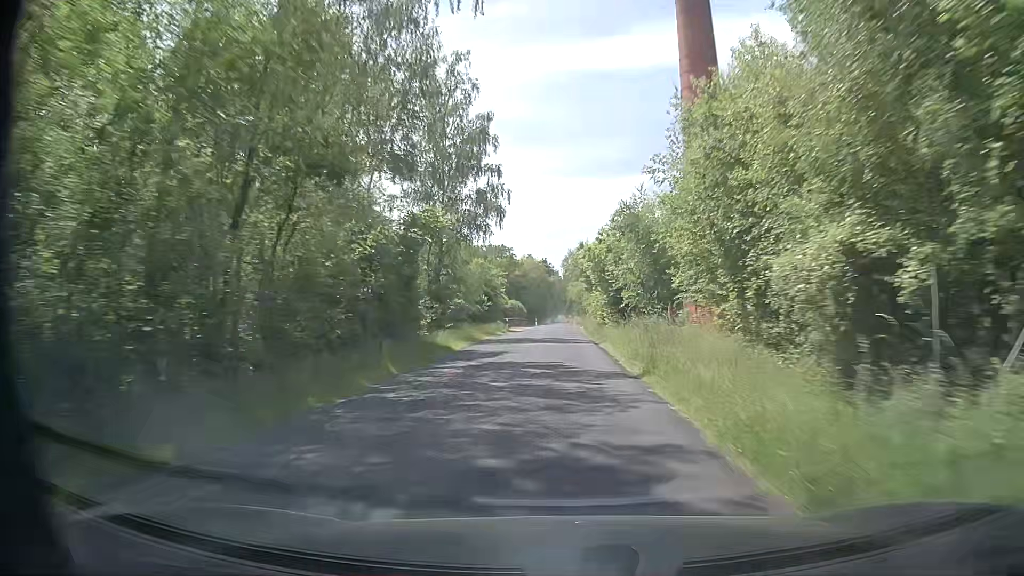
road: secondary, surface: asphalt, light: Day
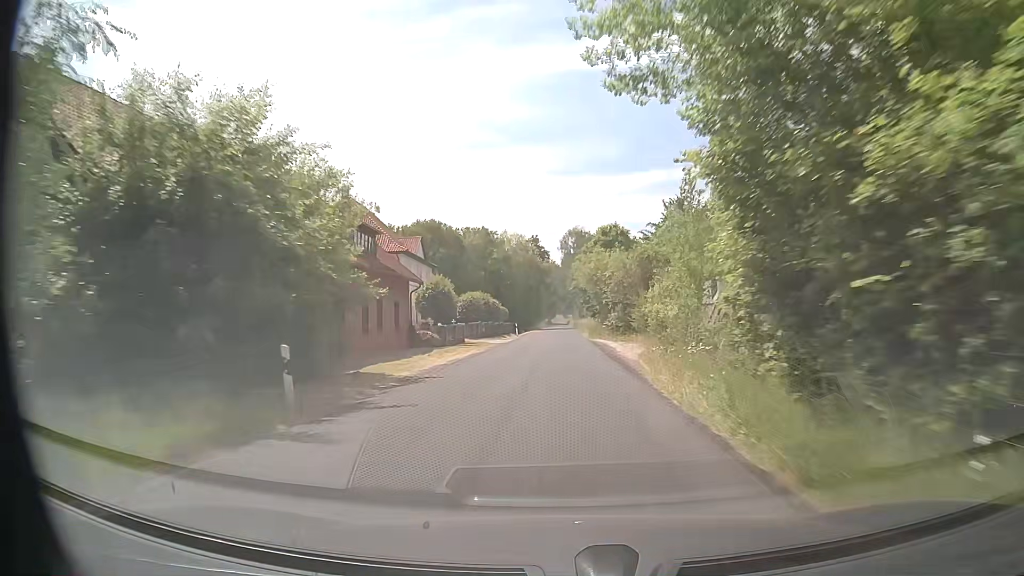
(+0.1, +45.0) m; +1°
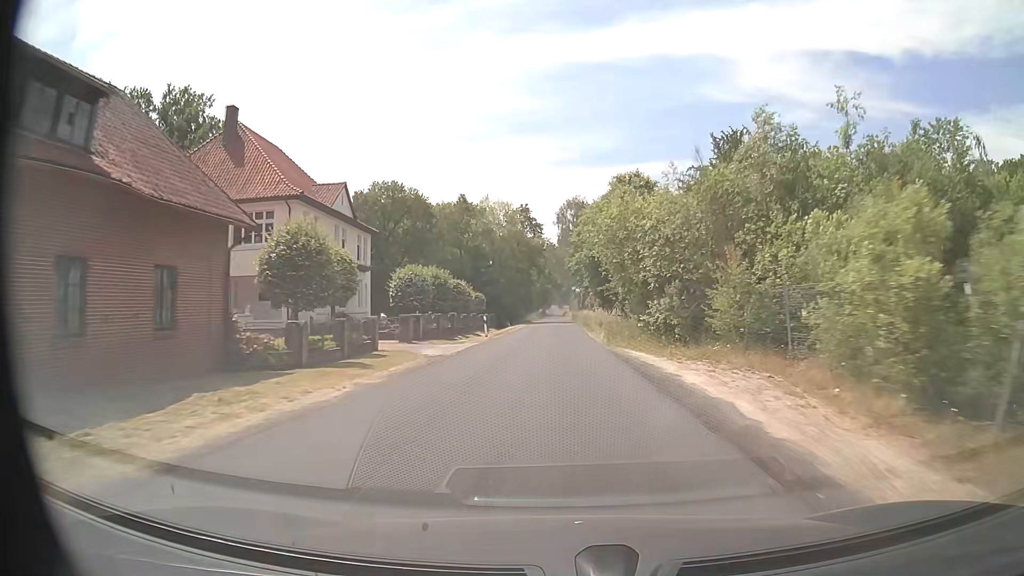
(-0.2, +22.6) m; 0°
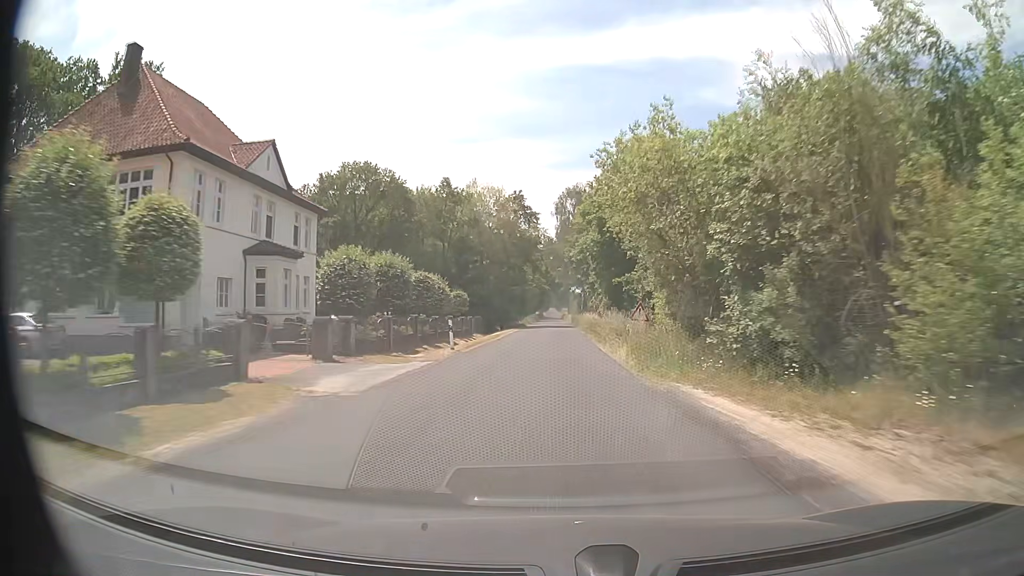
(0.0, +11.4) m; 0°
(0, +10) (0, +20) (0, +30) (0, +40) (0, +50) (0, +60) (0, +70) (0, +80) (0, +90) (0, +100) m
